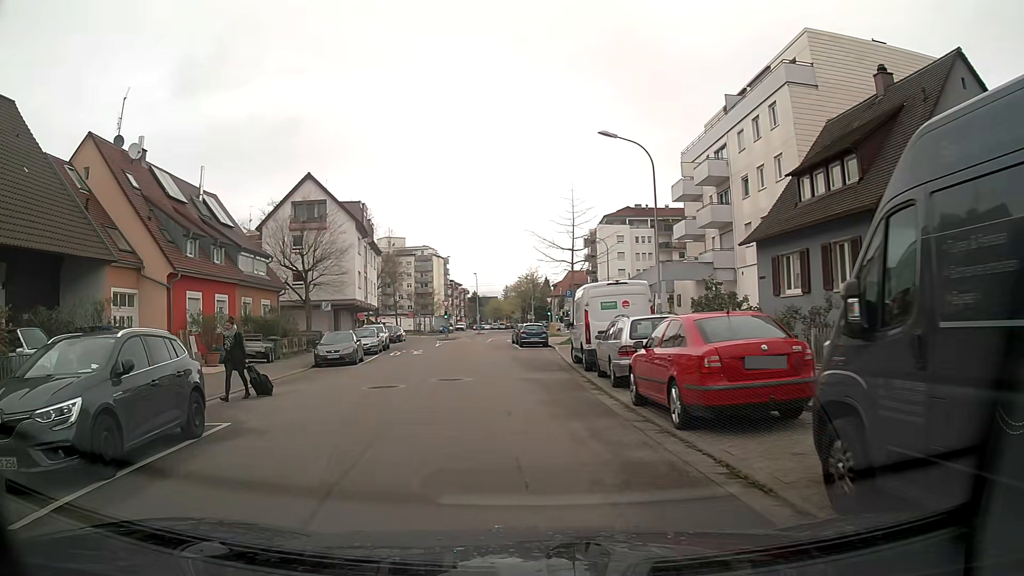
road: residential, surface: asphalt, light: Day
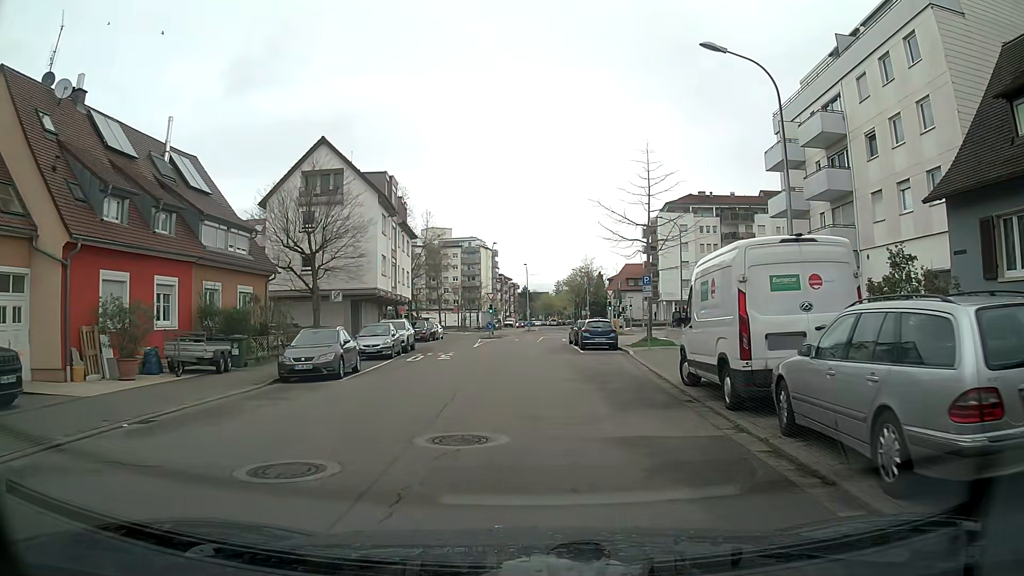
(-0.3, +9.7) m; -2°
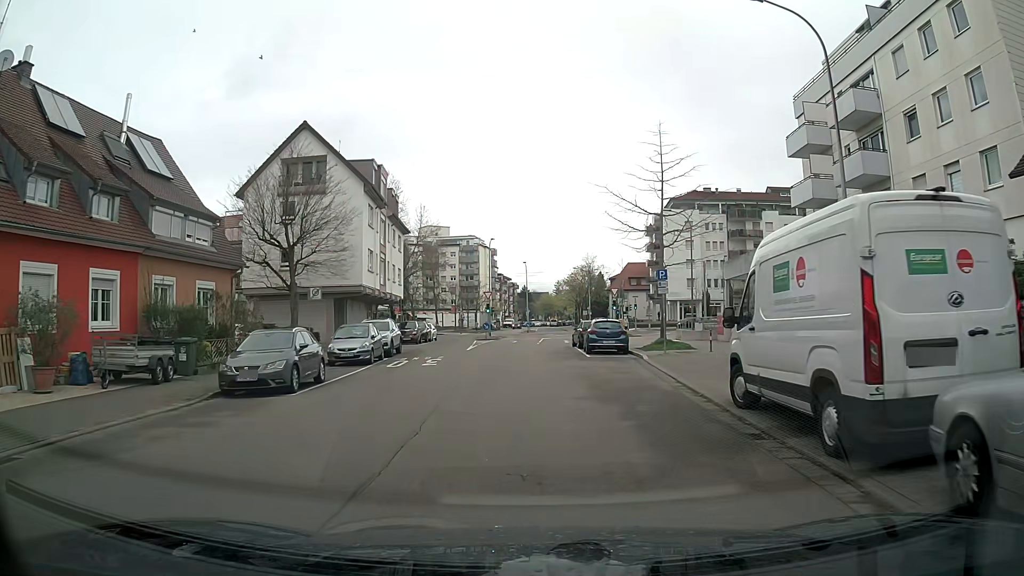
(0.0, +3.8) m; 0°
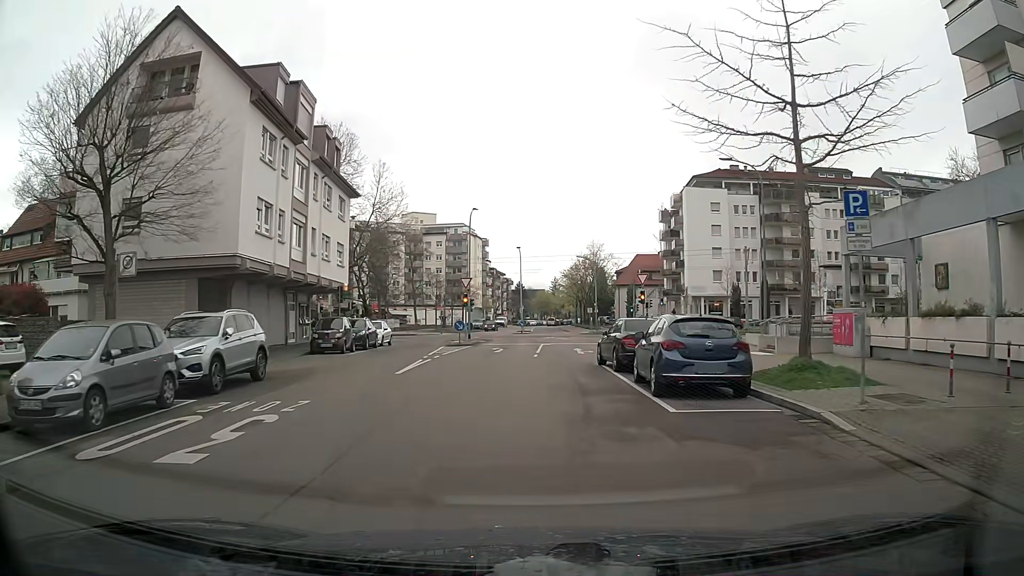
(-0.1, +16.8) m; 0°
